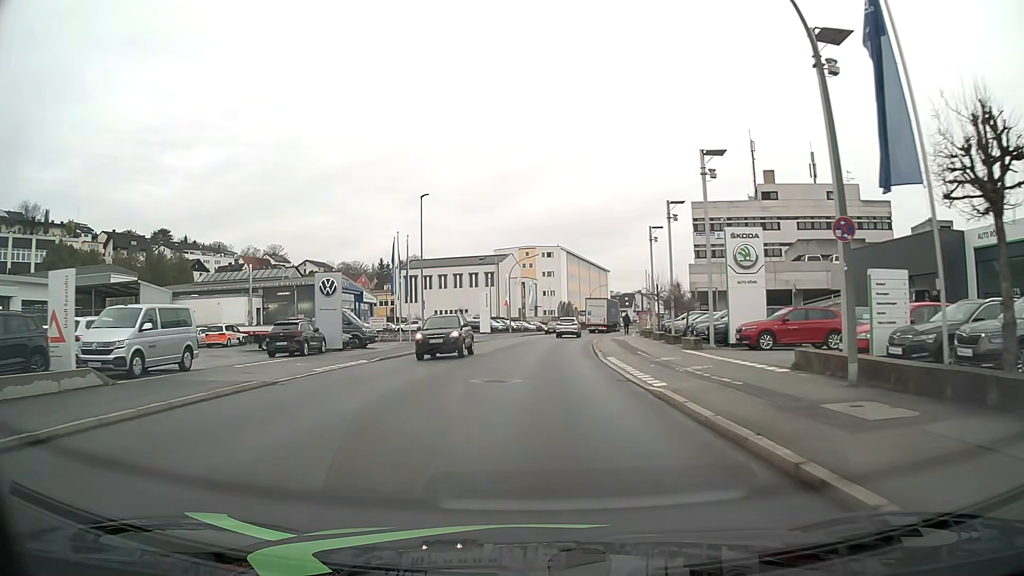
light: Day
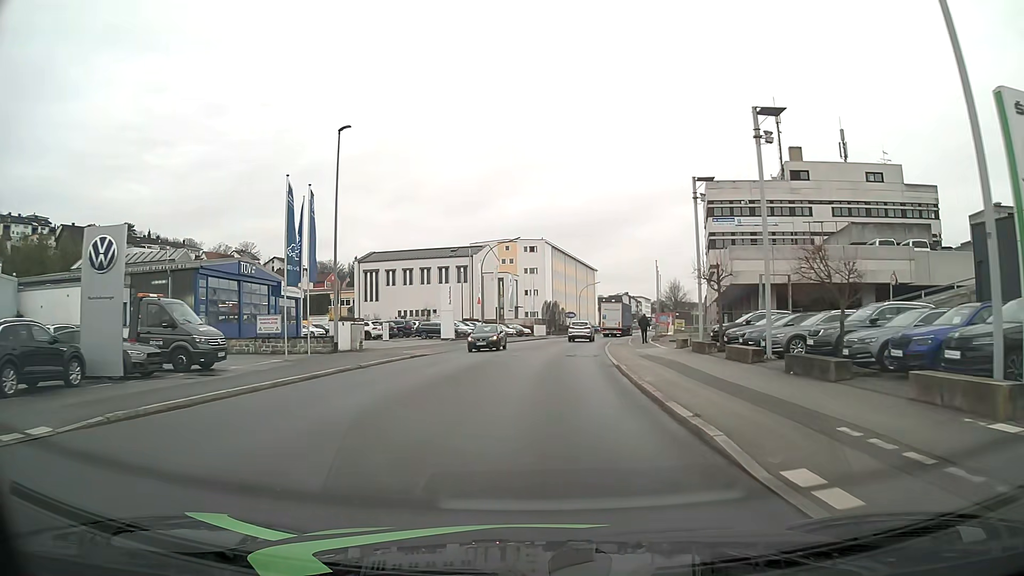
(+0.2, +17.9) m; +2°
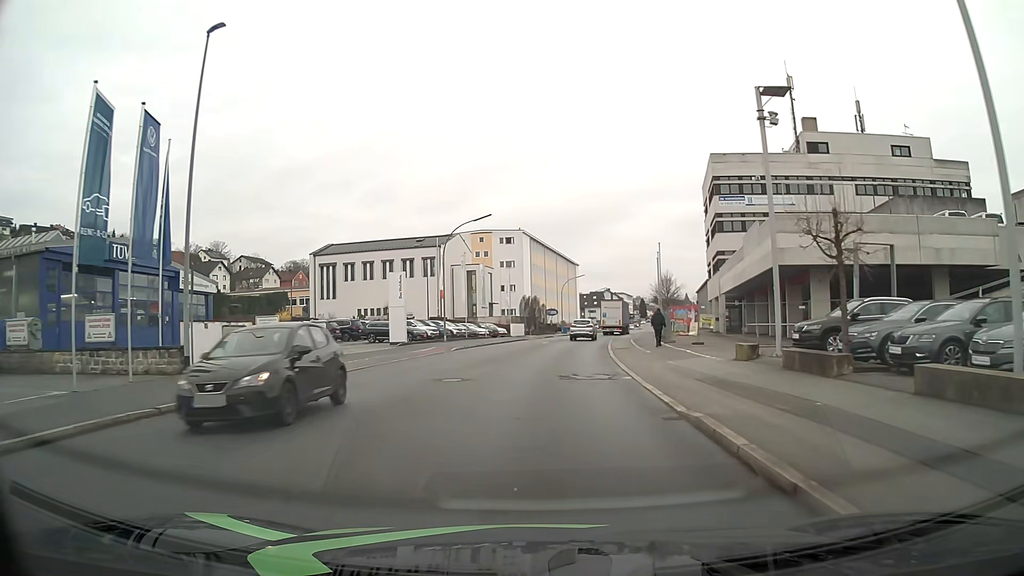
(+0.1, +12.3) m; +1°
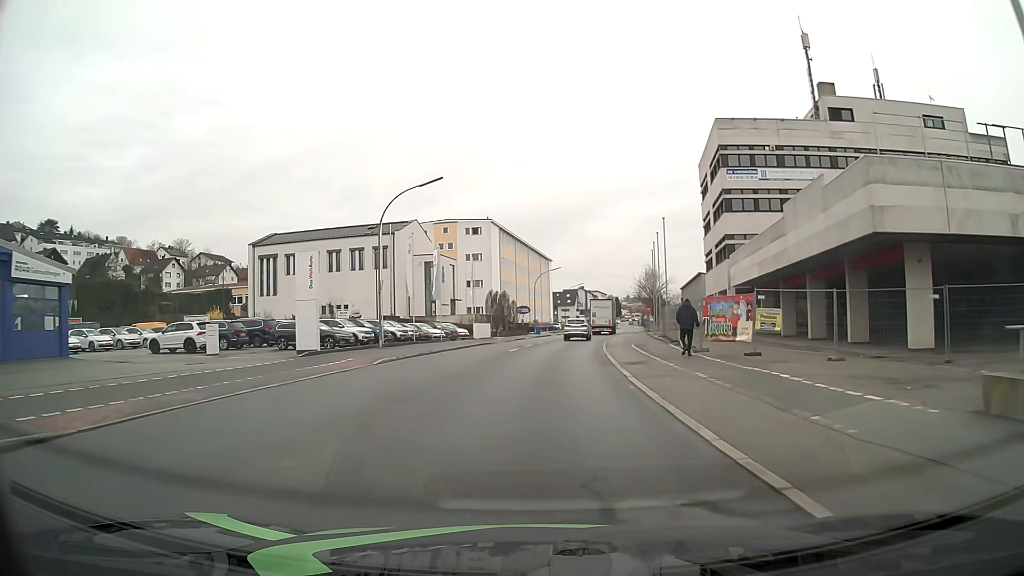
(+0.2, +12.6) m; +3°
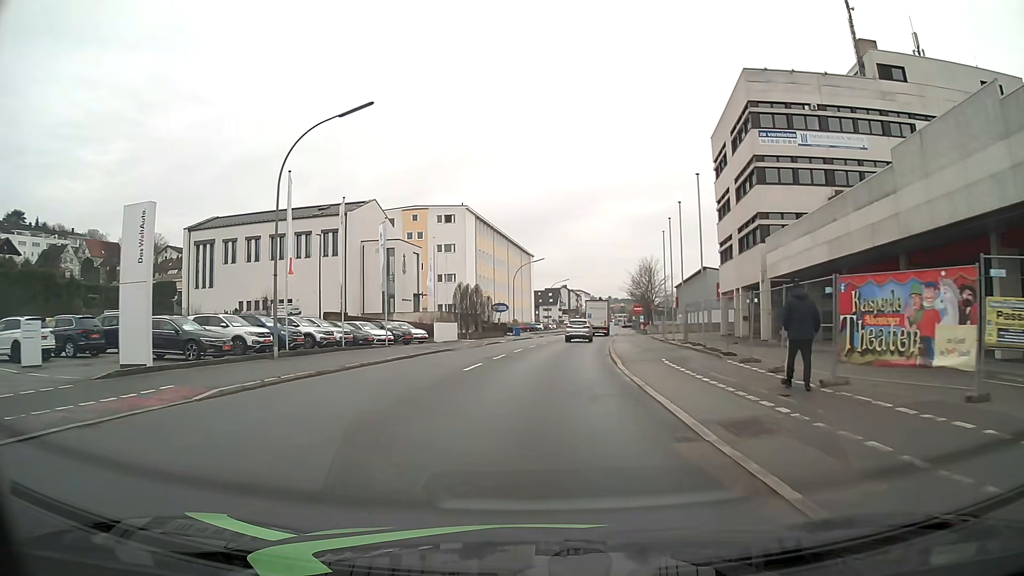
(+0.2, +12.9) m; +1°
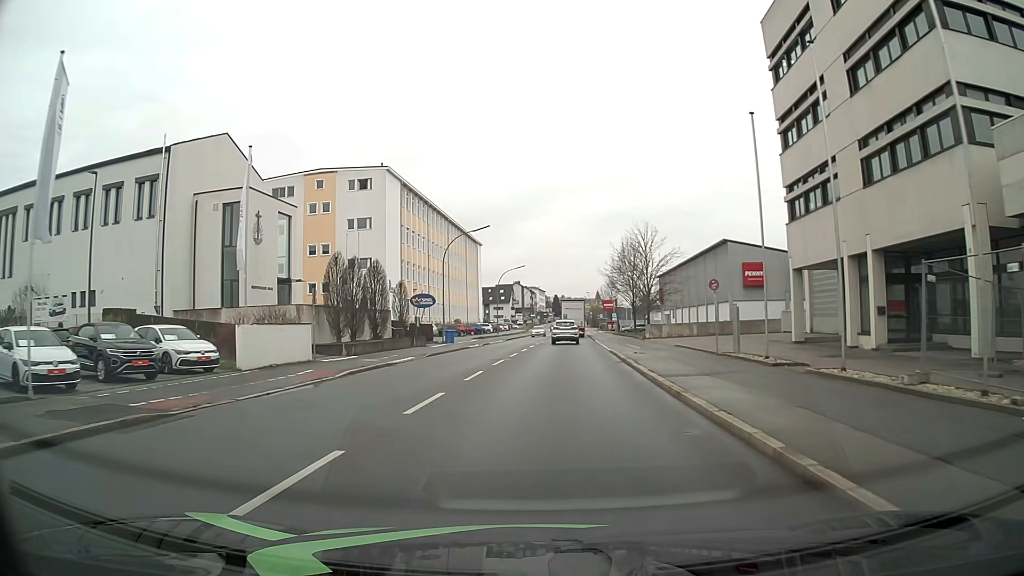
(+0.9, +26.7) m; +4°
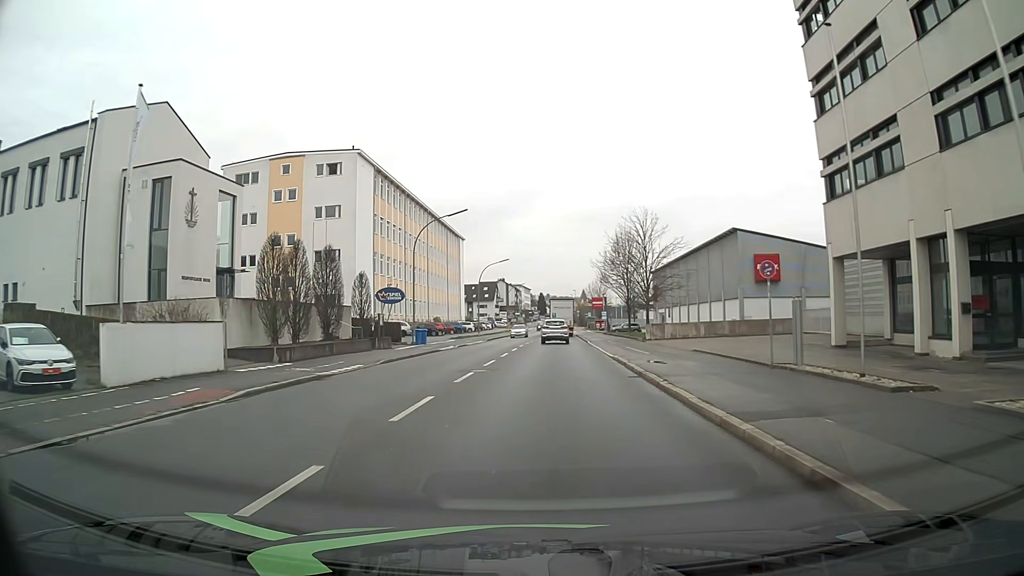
(+0.1, +6.8) m; +1°
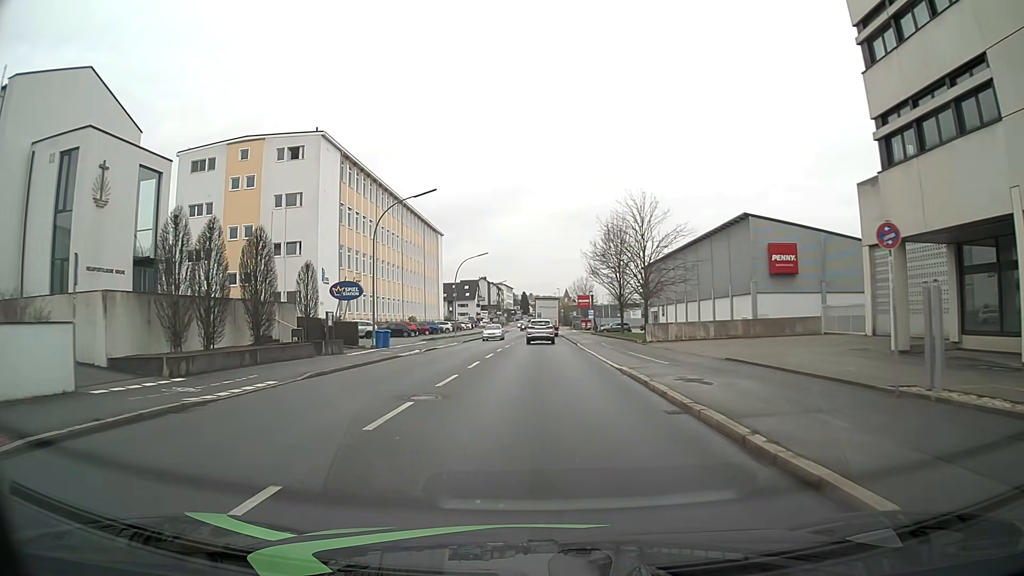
(+0.1, +6.8) m; +2°
(0, +10) (0, +20) (+1, +30) (+1, +40) (+1, +50) (+1, +60) (+1, +70) (+1, +80) (+1, +90) (+2, +100) m
